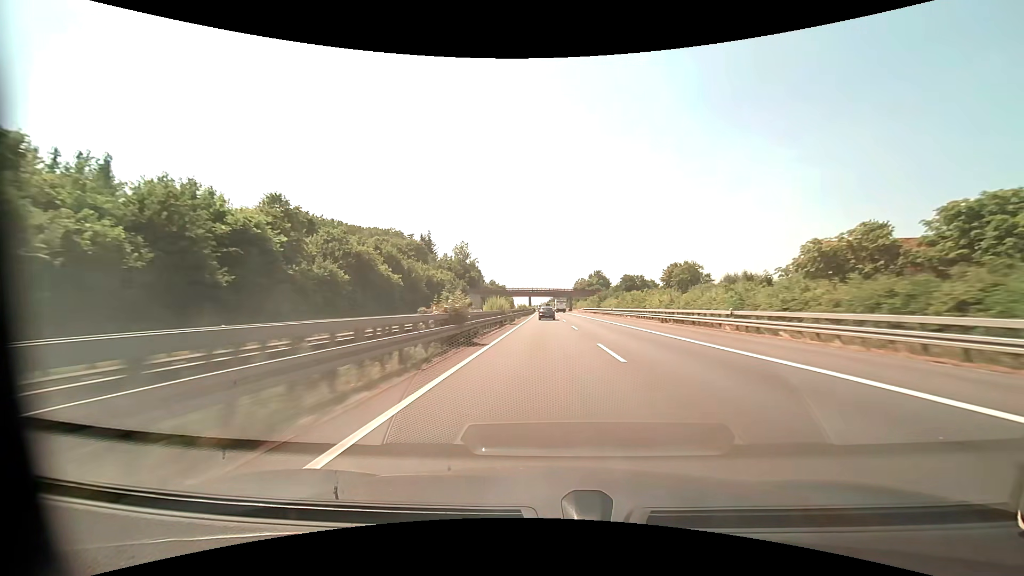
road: motorway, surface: asphalt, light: Day
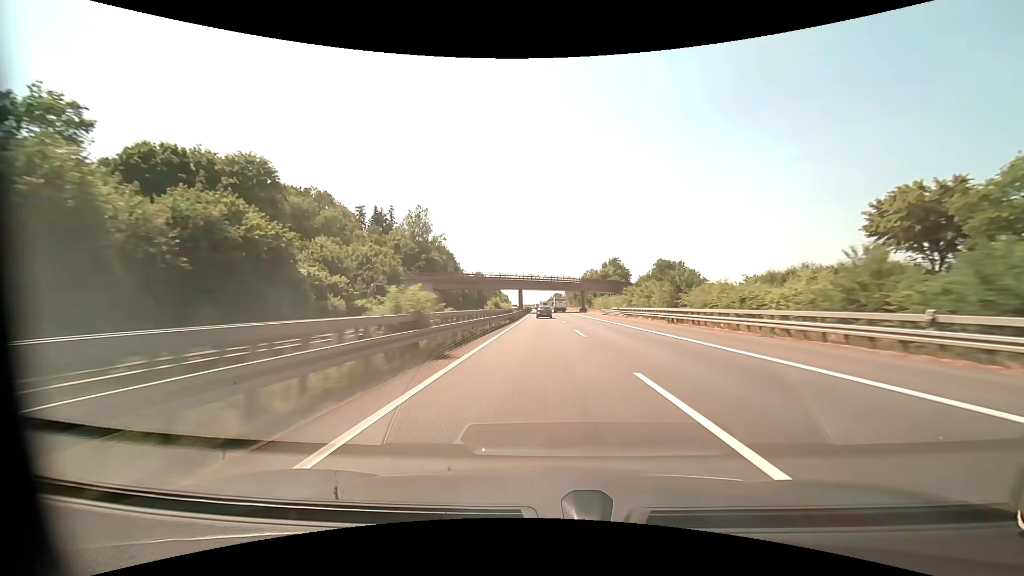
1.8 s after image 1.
(0.0, +62.4) m; 0°
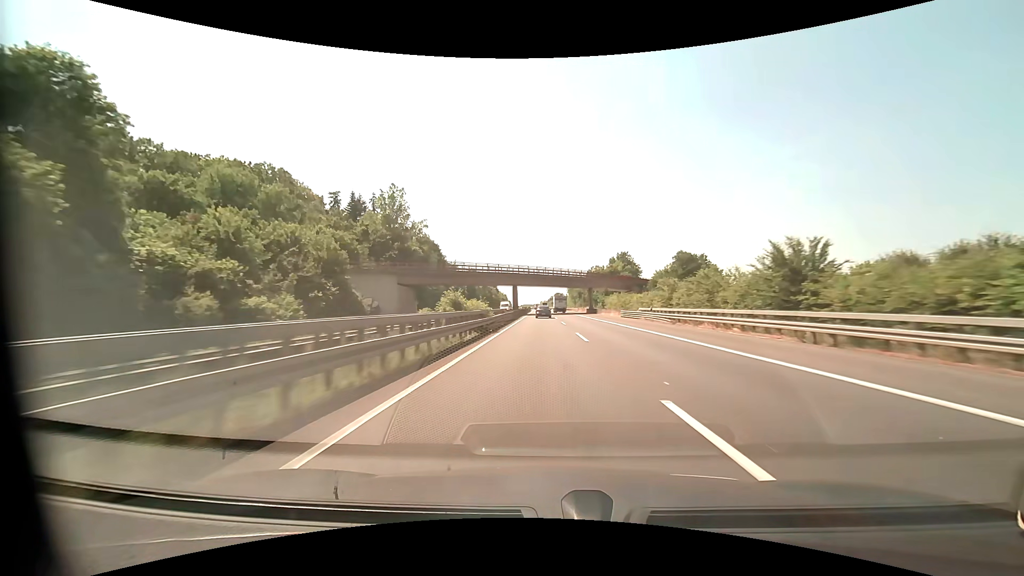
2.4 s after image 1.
(0.0, +20.8) m; 0°
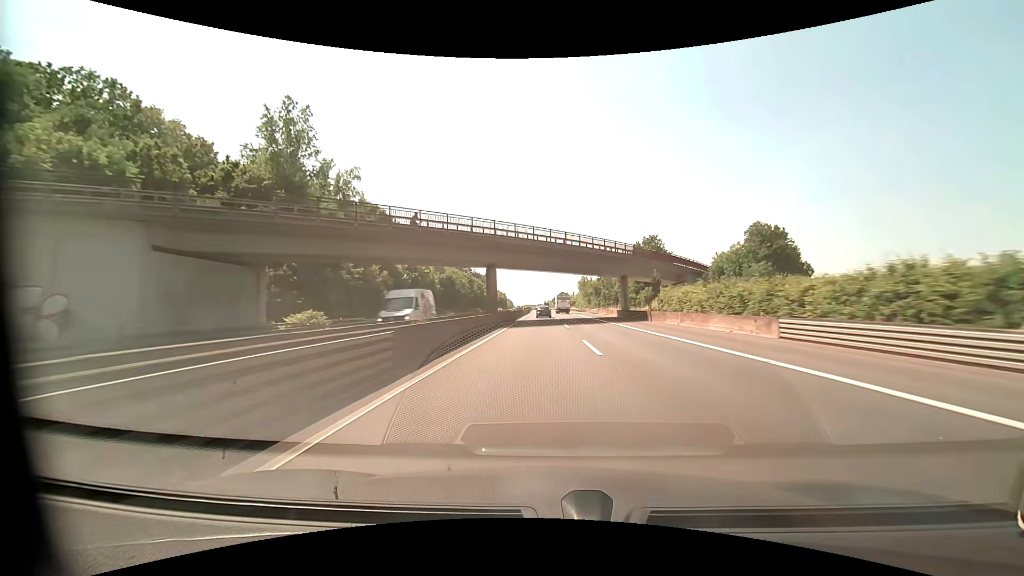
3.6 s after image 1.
(-0.1, +41.6) m; 0°
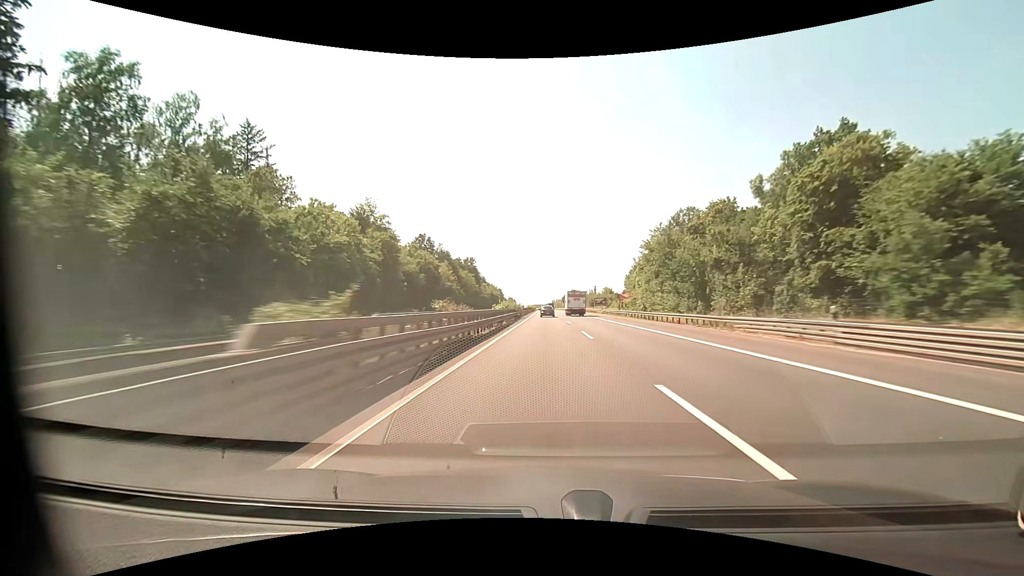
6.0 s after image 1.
(-0.5, +83.0) m; -1°
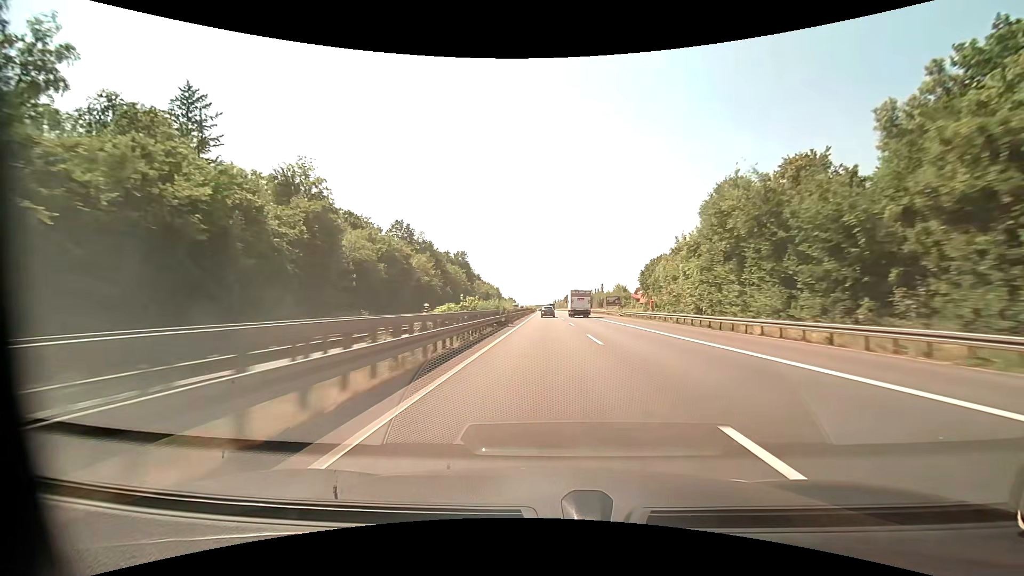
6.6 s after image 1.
(0.0, +20.7) m; 0°
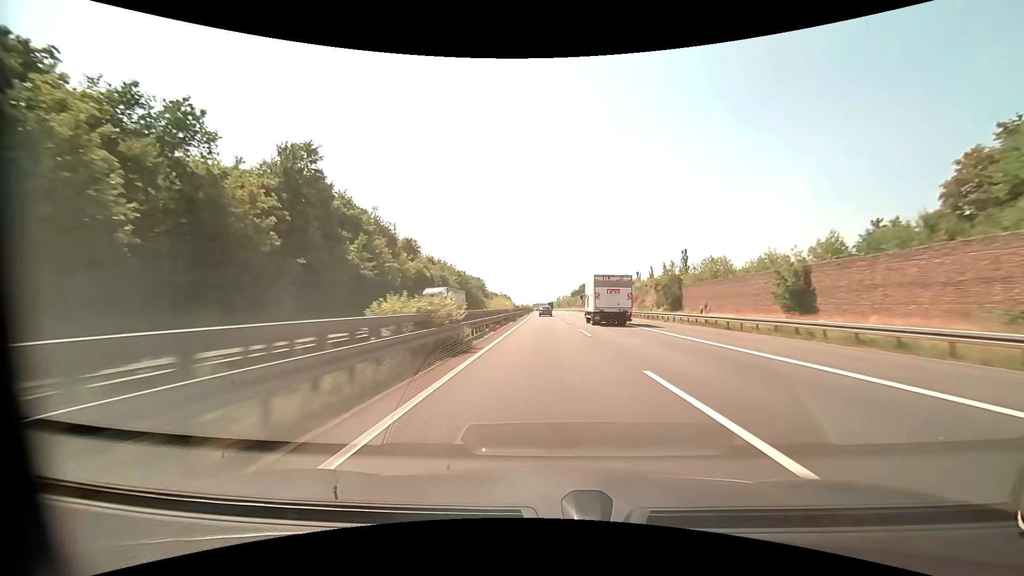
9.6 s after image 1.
(-0.3, +103.5) m; 0°
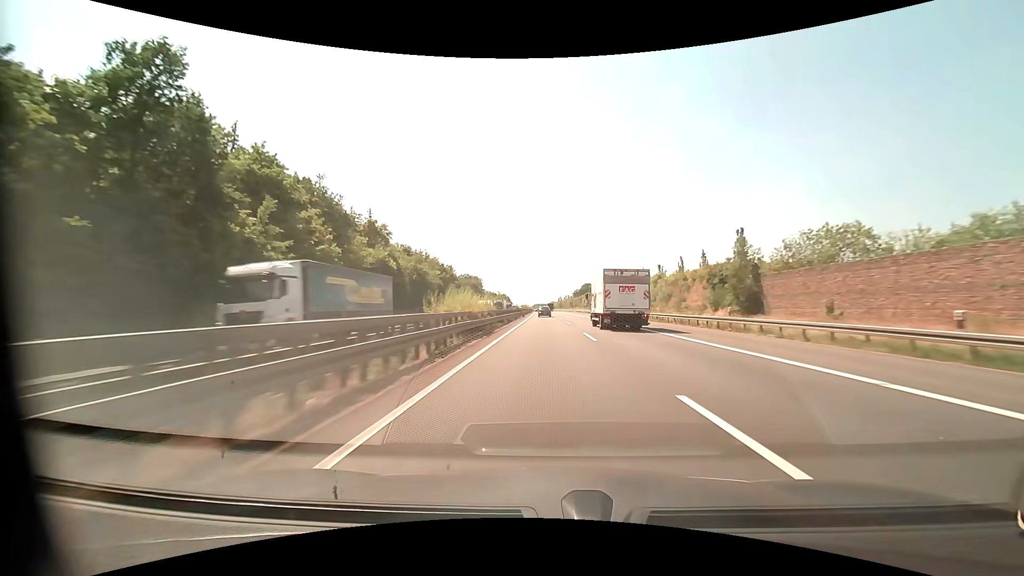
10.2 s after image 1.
(0.0, +20.7) m; 0°
(0, +10) (0, +20) (0, +30) (0, +40) (0, +50) (0, +60) (0, +70) (0, +80) (0, +90) (-1, +100) m
